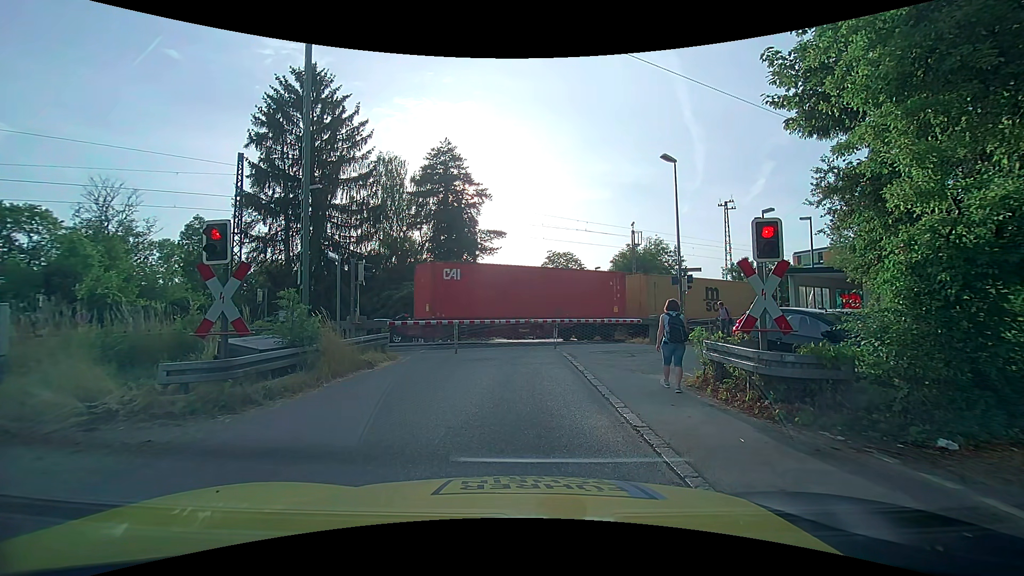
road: unclassified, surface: asphalt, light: Day
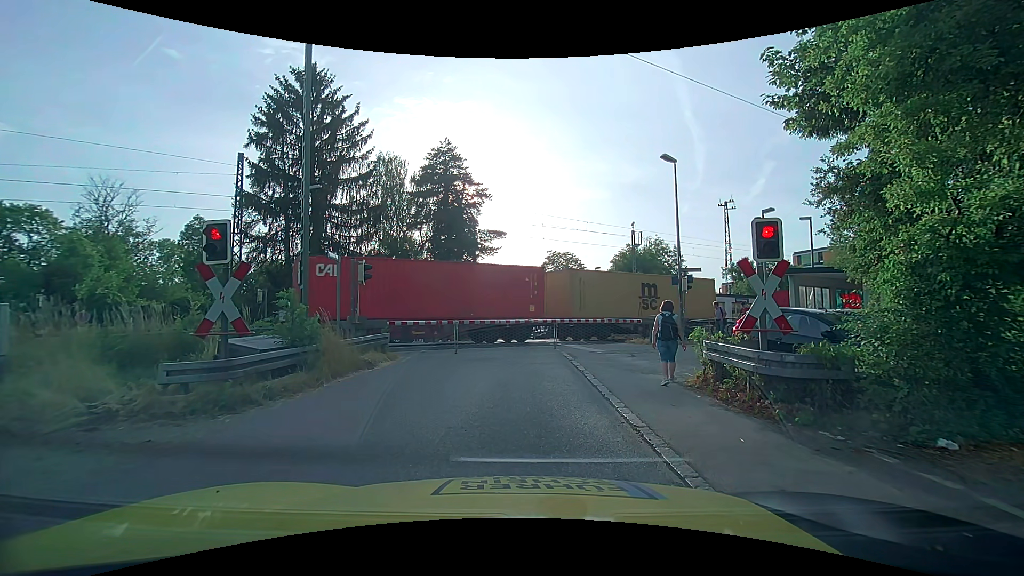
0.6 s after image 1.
(0.0, 0.0) m; 0°
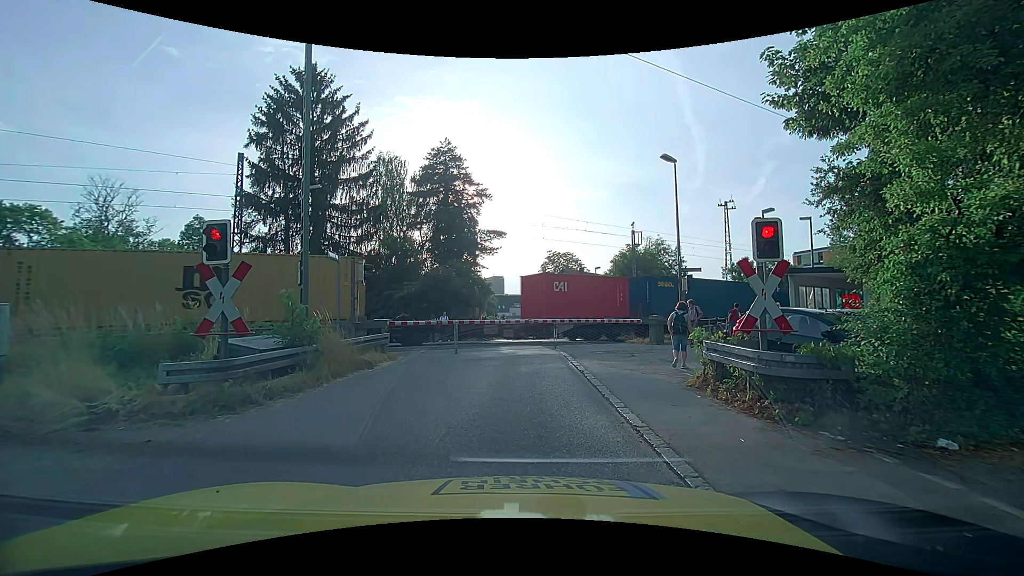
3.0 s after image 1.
(0.0, 0.0) m; 0°
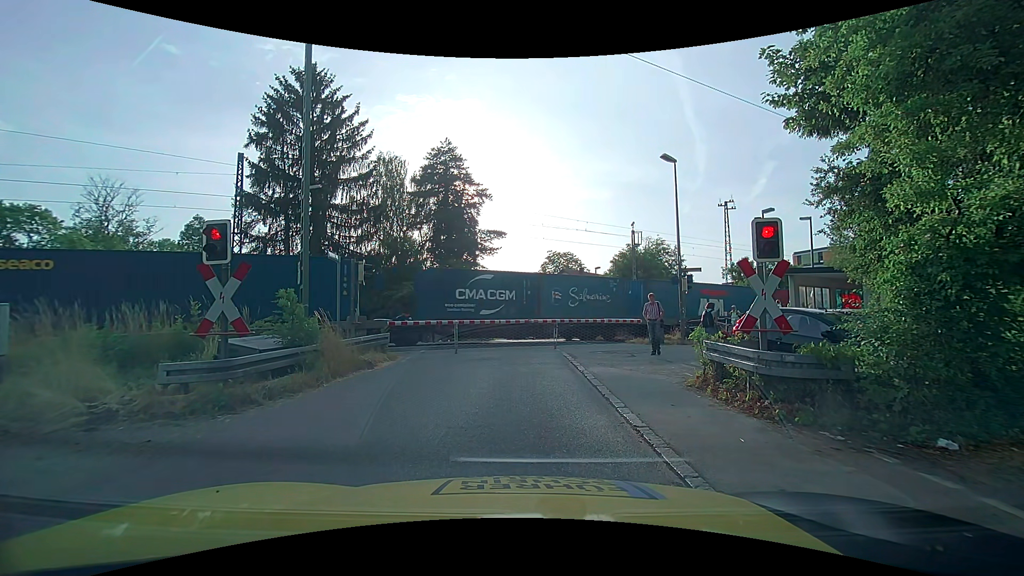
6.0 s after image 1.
(0.0, 0.0) m; 0°
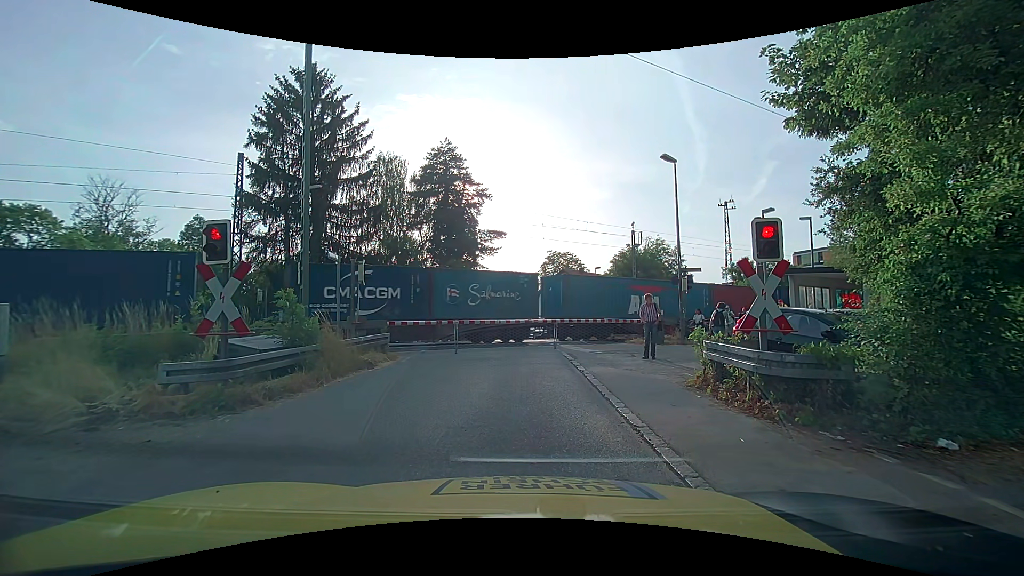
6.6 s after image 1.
(0.0, 0.0) m; 0°
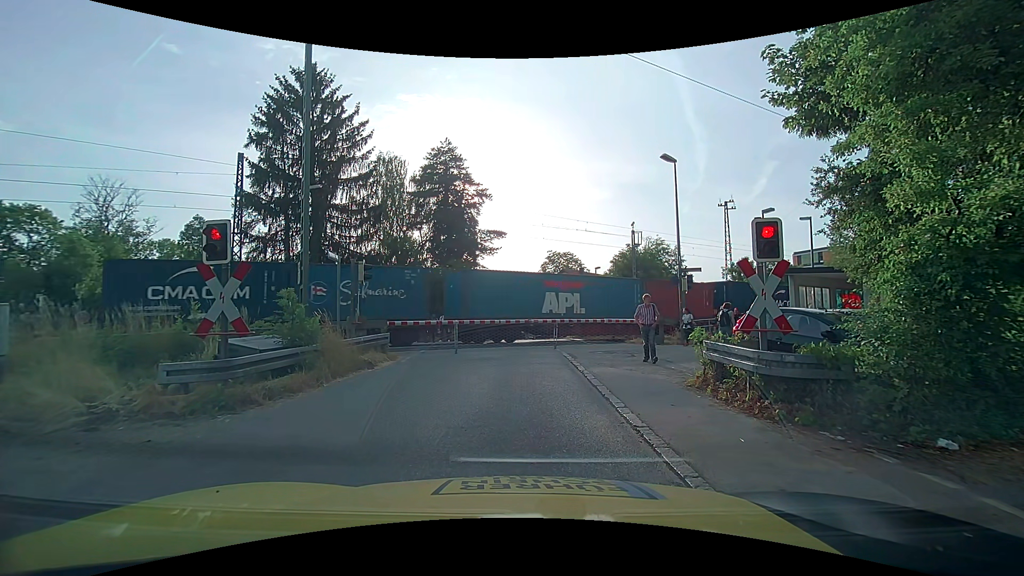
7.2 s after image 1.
(0.0, 0.0) m; 0°
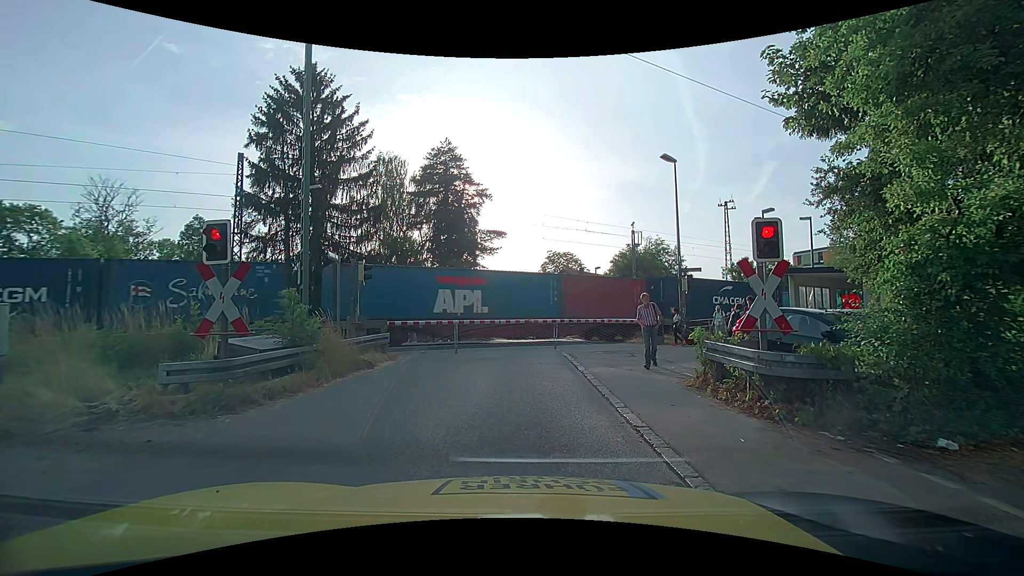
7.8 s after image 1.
(0.0, 0.0) m; 0°
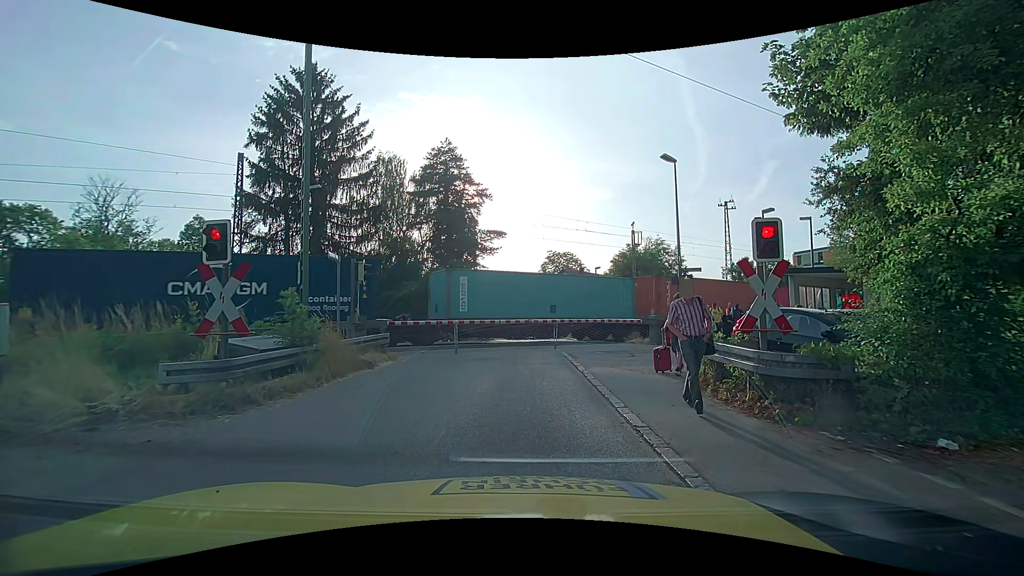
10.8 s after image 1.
(0.0, 0.0) m; 0°
